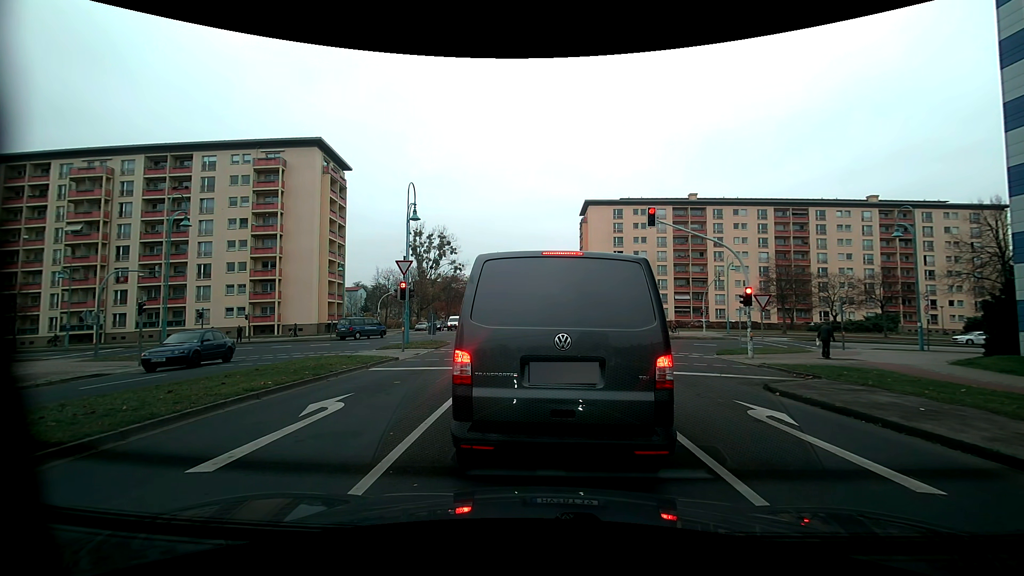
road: tertiary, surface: asphalt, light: Day
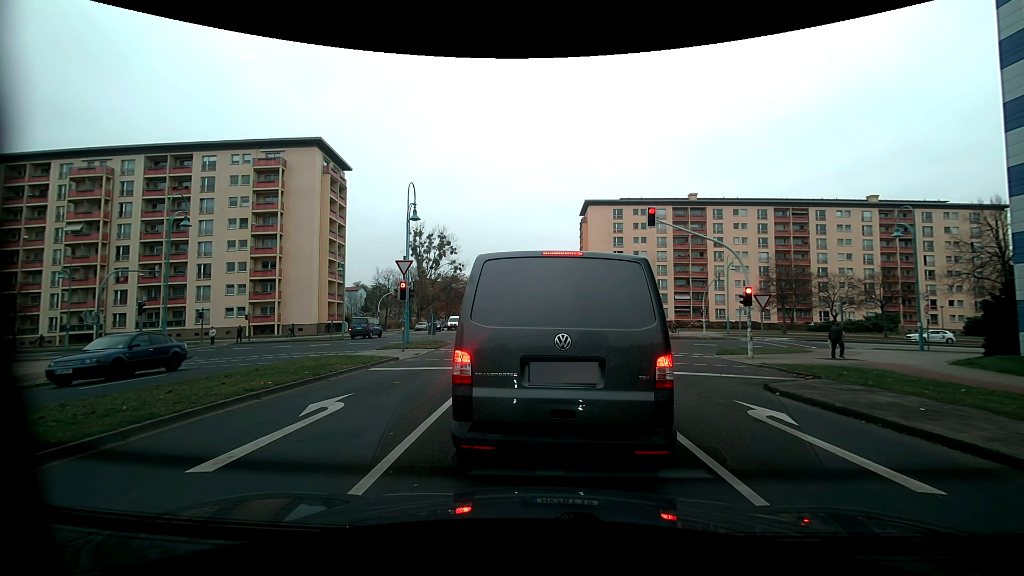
(0.0, 0.0) m; 0°
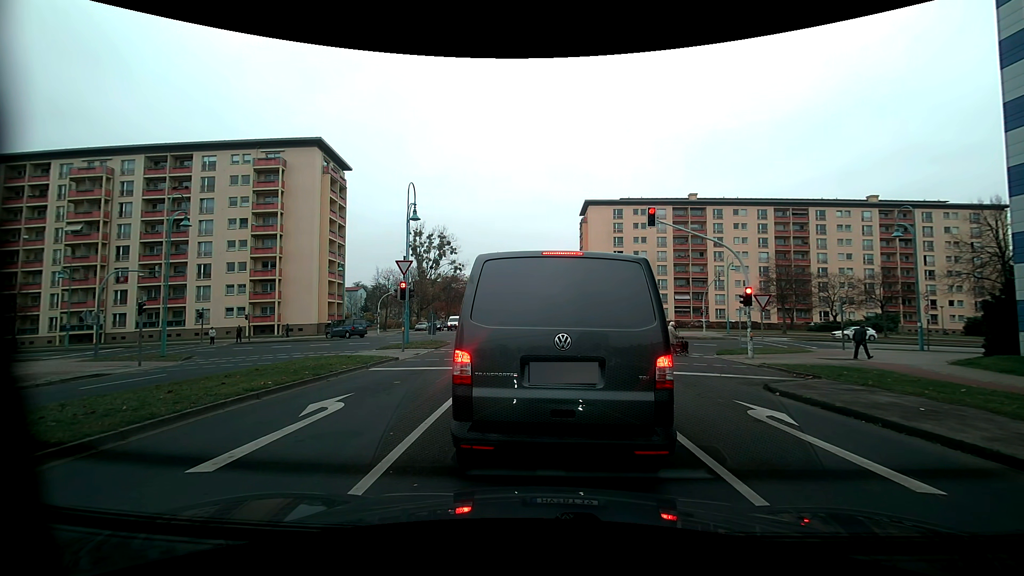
(0.0, 0.0) m; 0°
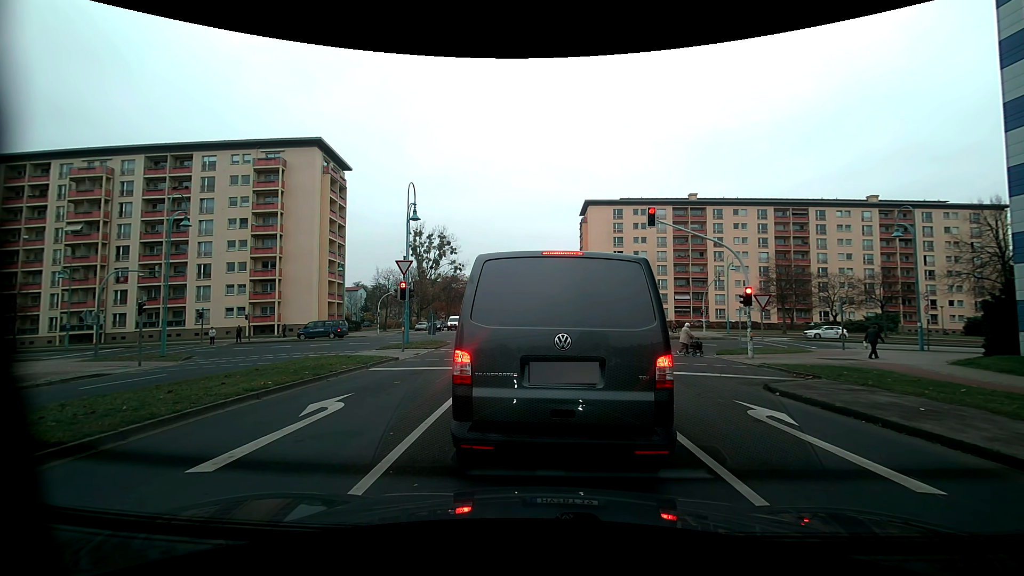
(0.0, 0.0) m; 0°
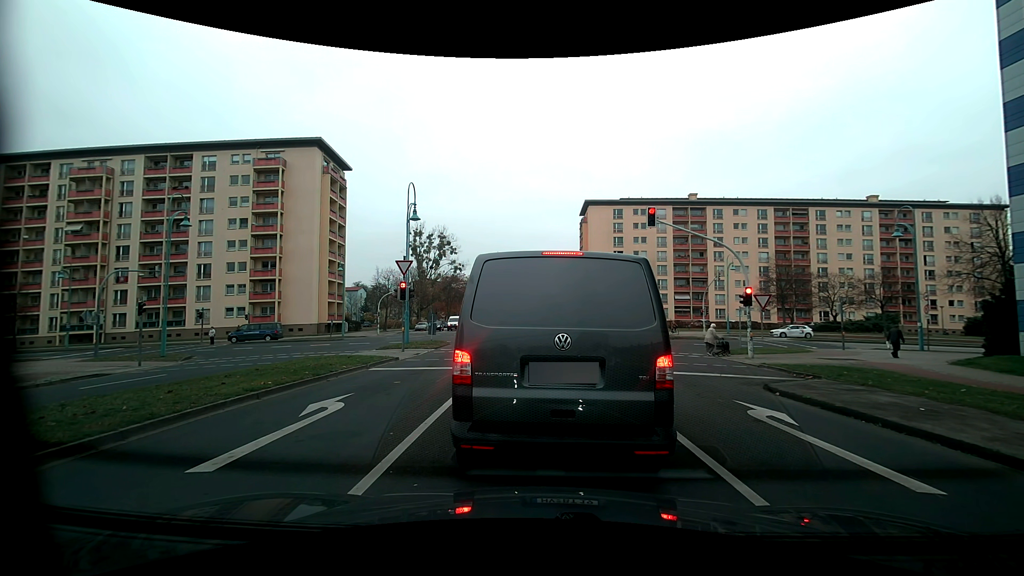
(0.0, 0.0) m; 0°
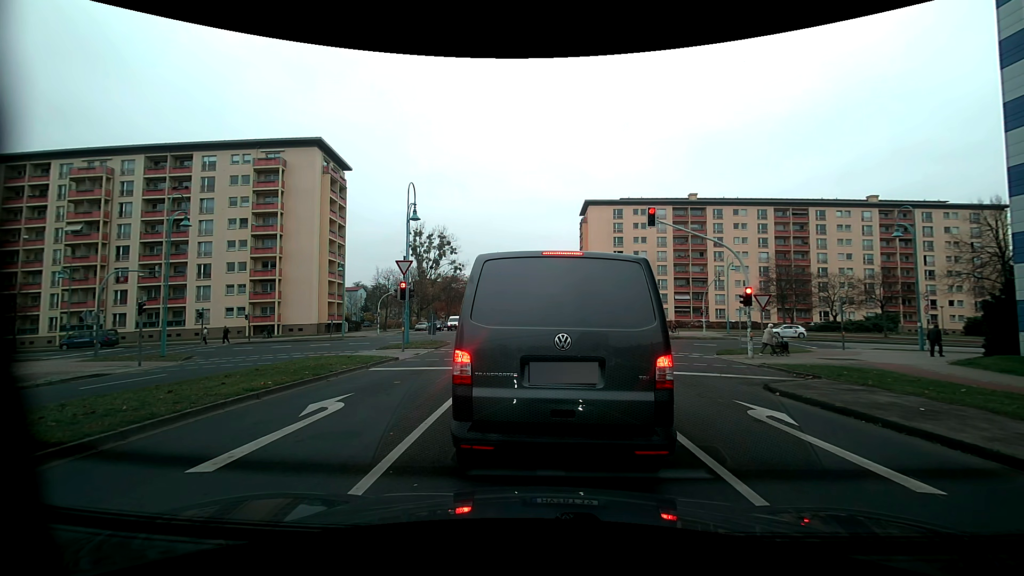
(0.0, 0.0) m; 0°
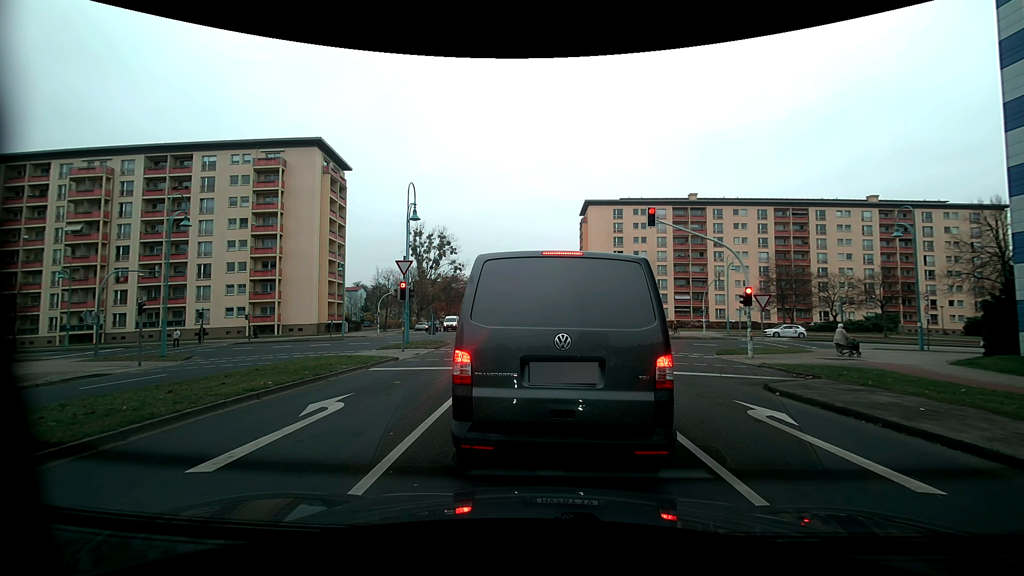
(0.0, 0.0) m; 0°
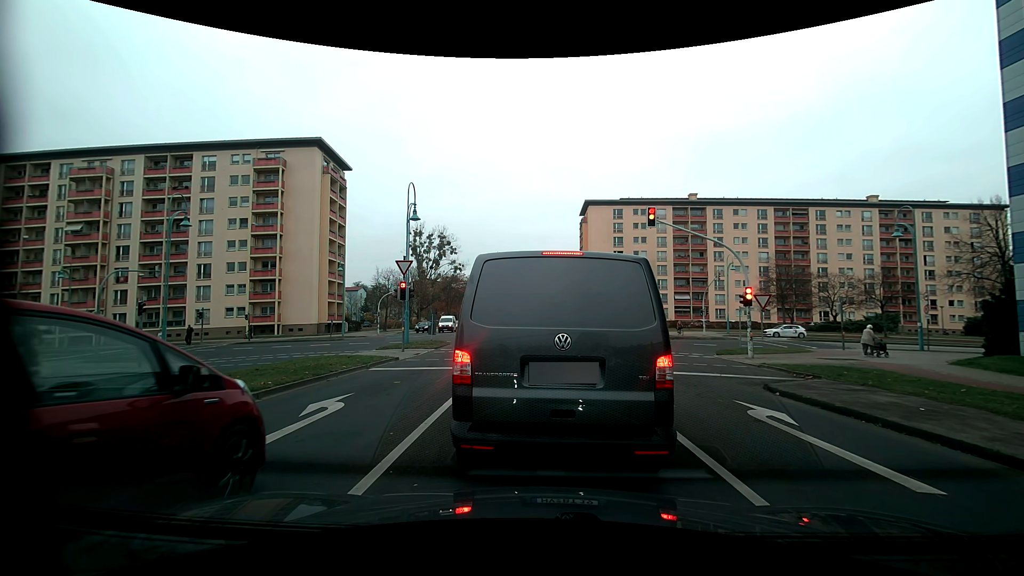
(0.0, 0.0) m; 0°
(0, +10) (+1, +20) (+1, +30) (+1, +40) (+1, +50) (+1, +60) (0, +70) (0, +80) (0, +90) (0, +100) m
